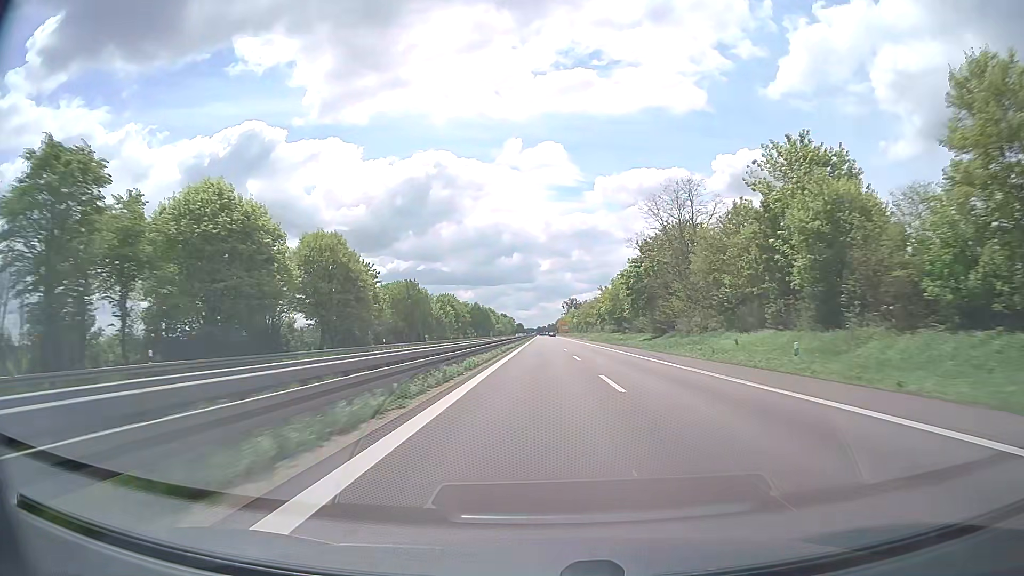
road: trunk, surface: asphalt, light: Day
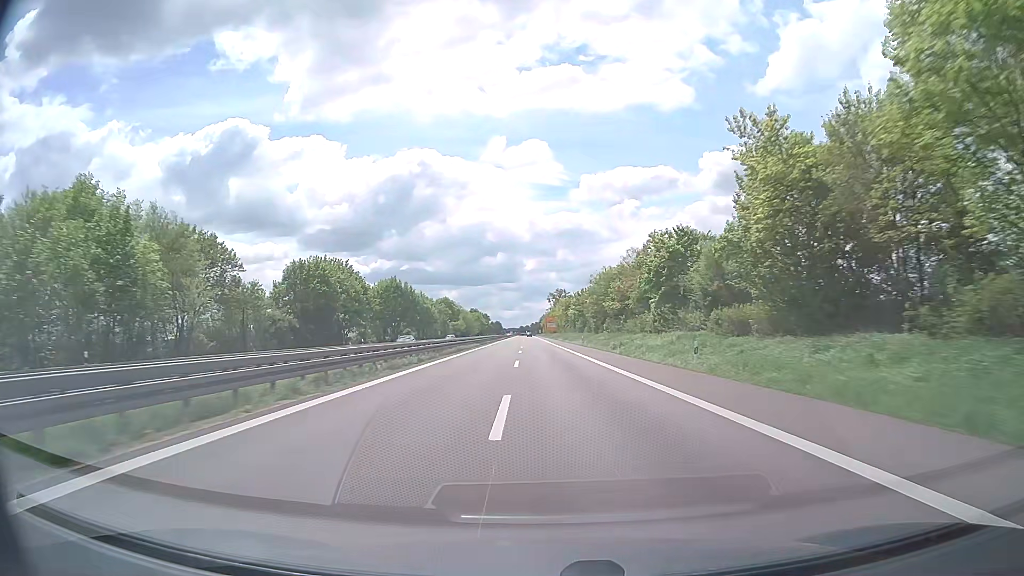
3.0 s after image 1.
(+1.9, +97.2) m; +1°
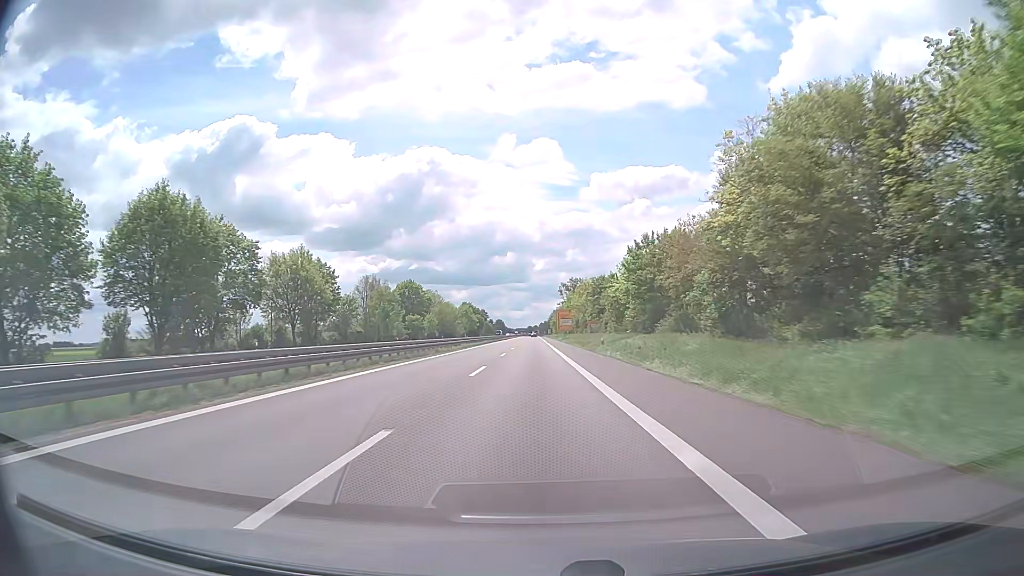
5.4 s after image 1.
(-0.5, +77.7) m; -1°
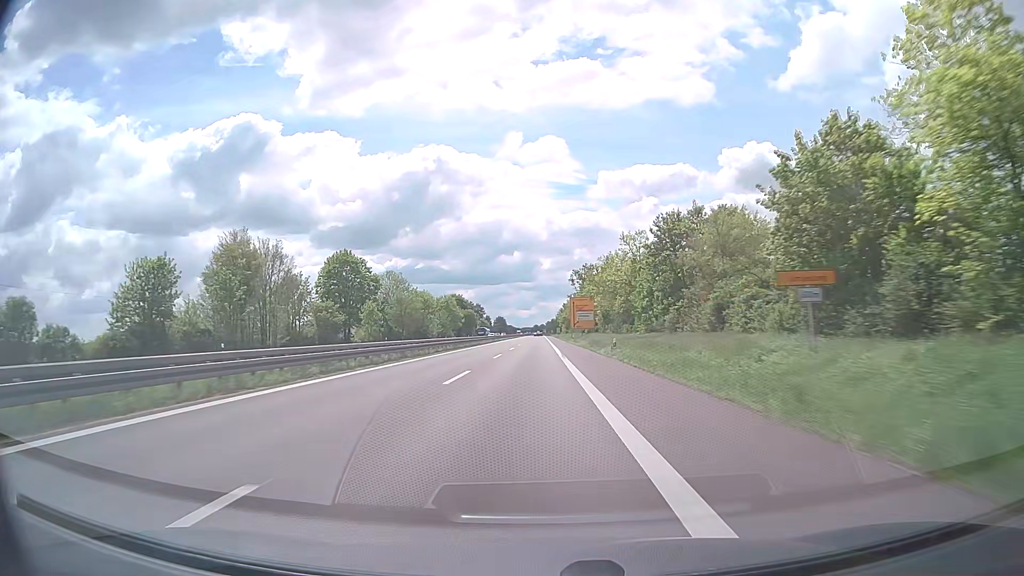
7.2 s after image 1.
(-0.3, +57.7) m; 0°
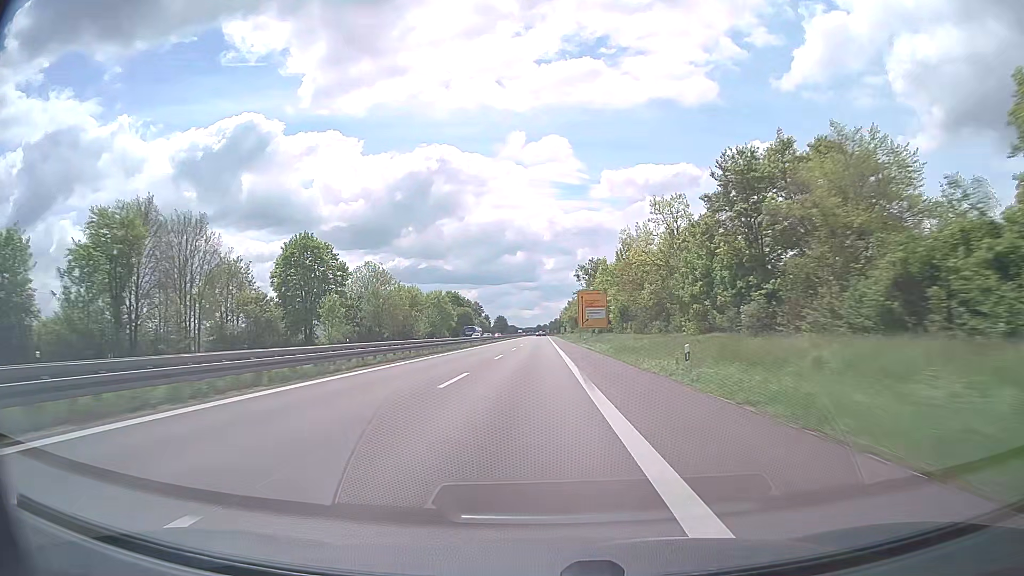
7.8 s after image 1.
(-0.1, +19.1) m; 0°
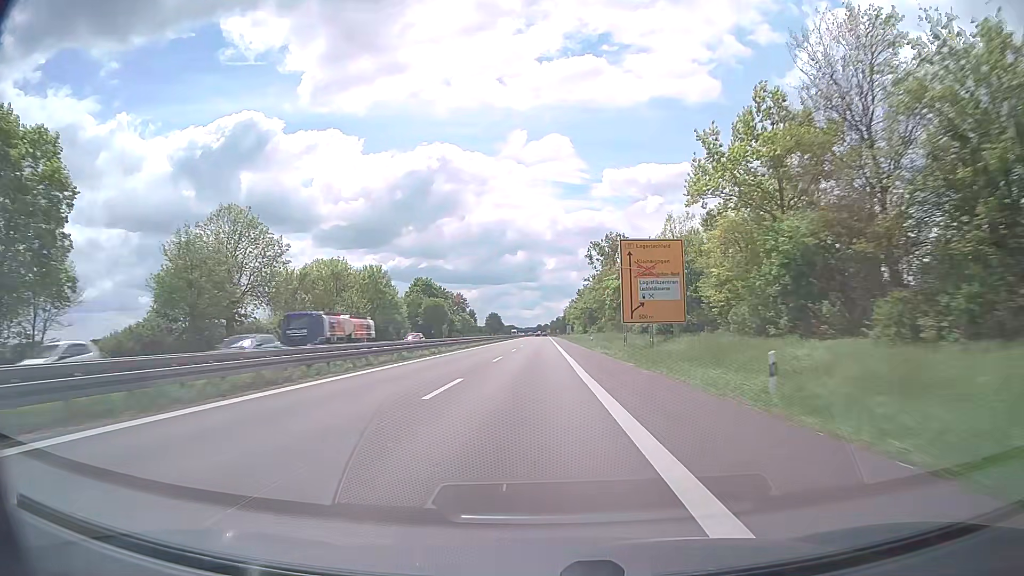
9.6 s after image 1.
(-0.1, +57.1) m; 0°
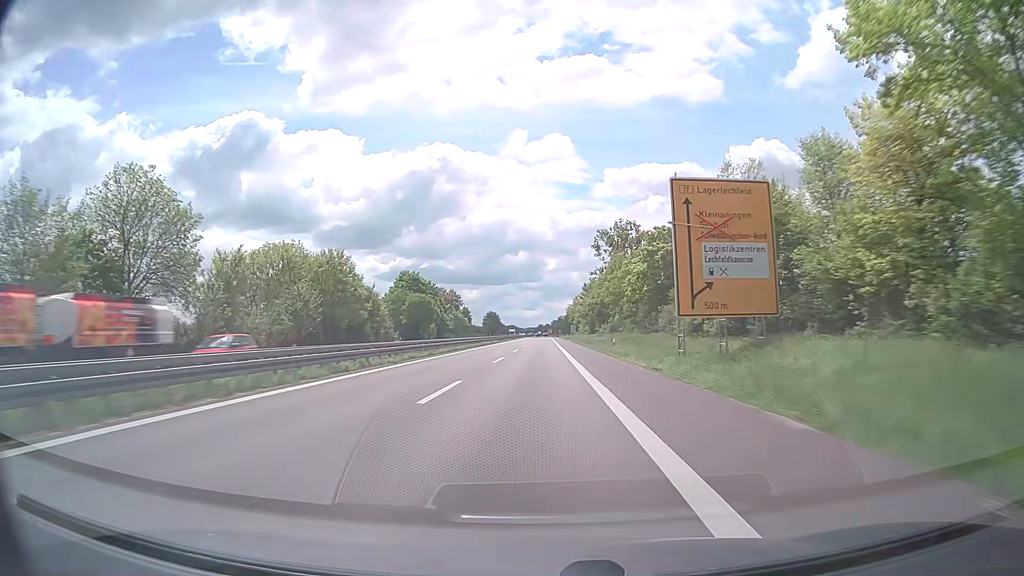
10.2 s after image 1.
(+0.1, +18.9) m; 0°
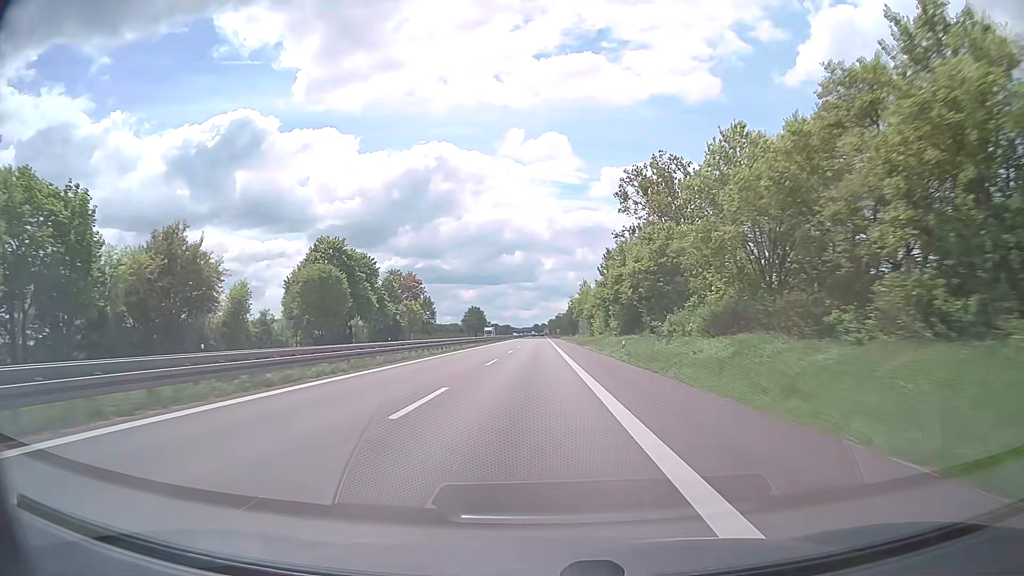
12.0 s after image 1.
(+0.2, +56.5) m; 0°
(0, +10) (0, +20) (0, +30) (0, +40) (0, +50) (0, +60) (0, +70) (0, +80) (0, +90) (0, +100) m
